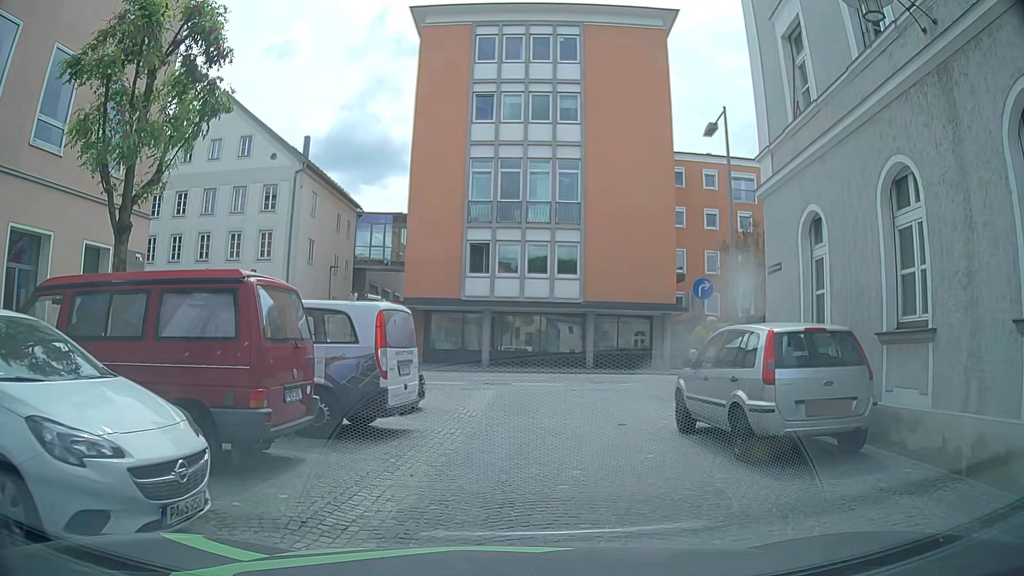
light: Day
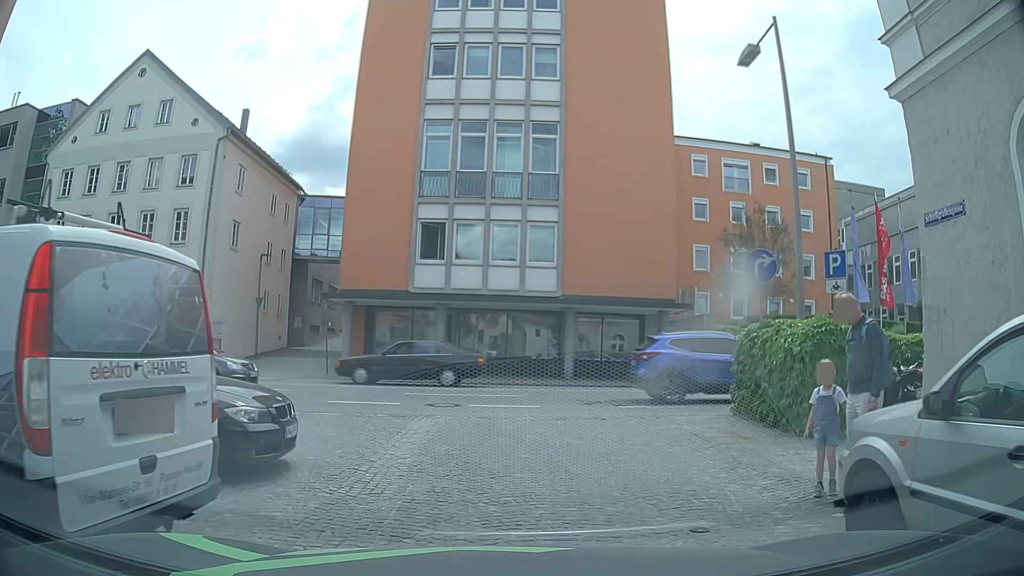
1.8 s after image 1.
(0.0, +6.4) m; +2°
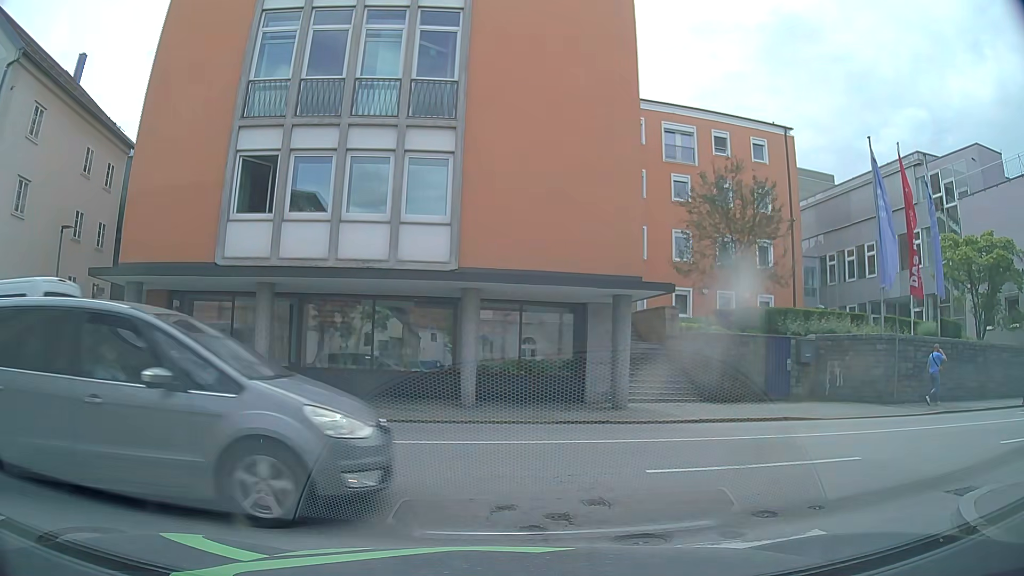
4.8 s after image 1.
(+0.5, +9.9) m; +5°
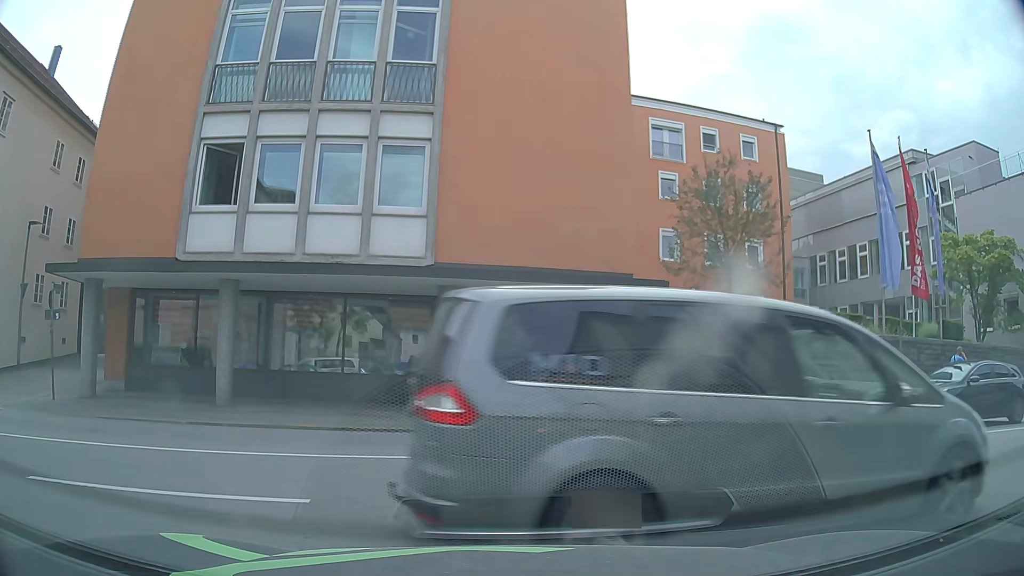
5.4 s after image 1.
(+0.1, +1.1) m; +4°
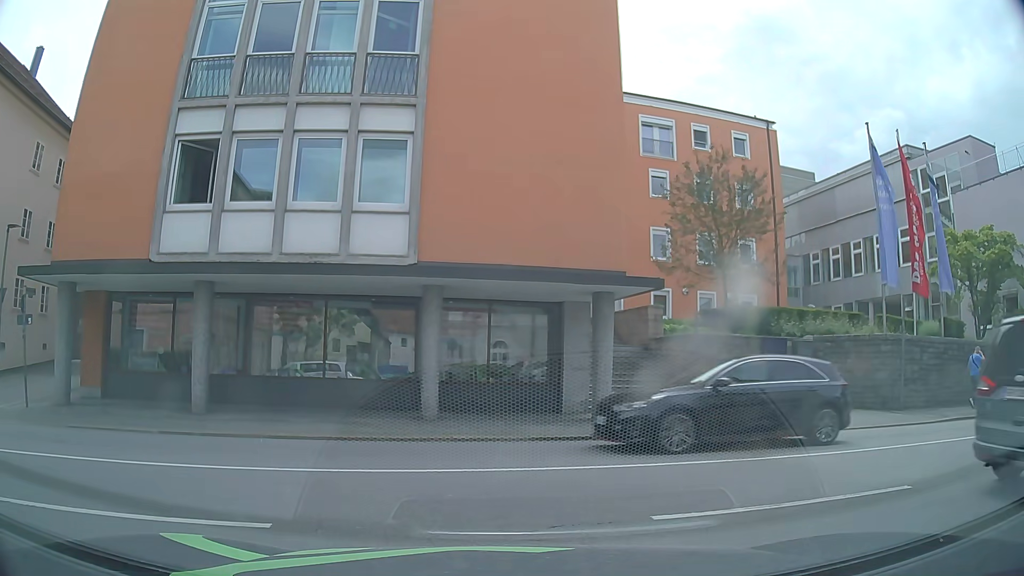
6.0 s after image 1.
(0.0, +0.6) m; 0°
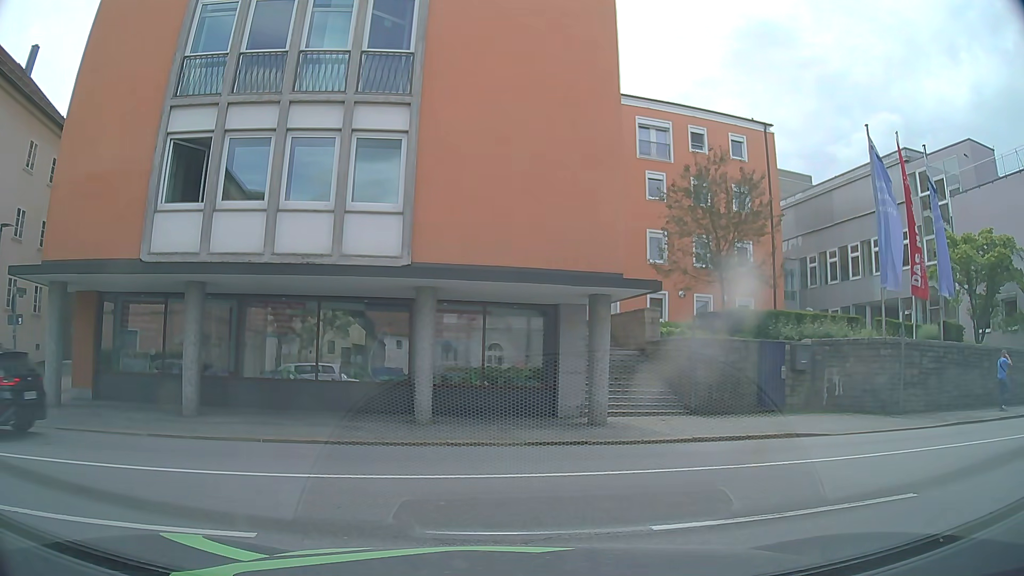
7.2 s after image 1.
(0.0, +0.3) m; 0°
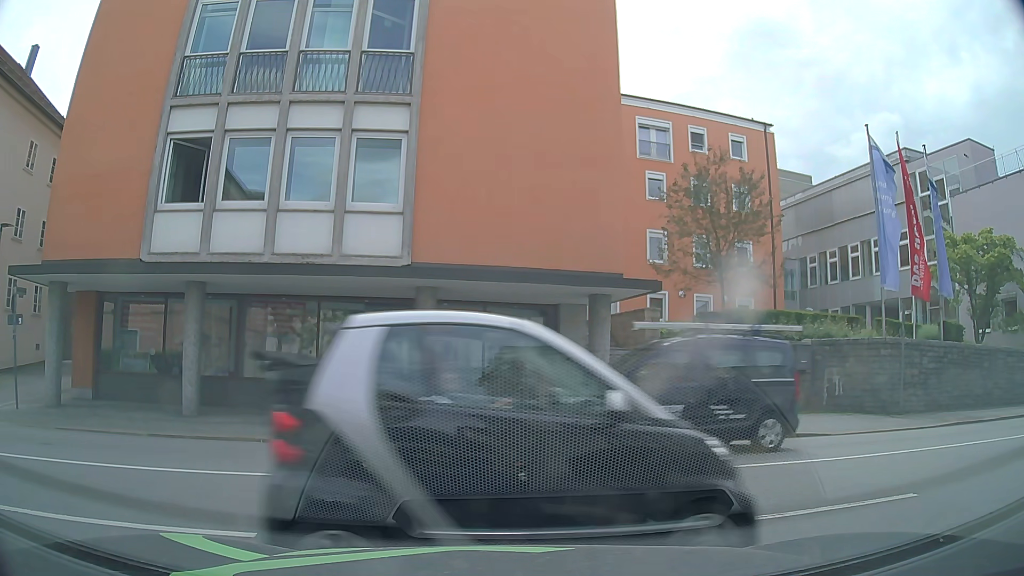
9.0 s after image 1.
(0.0, 0.0) m; 0°
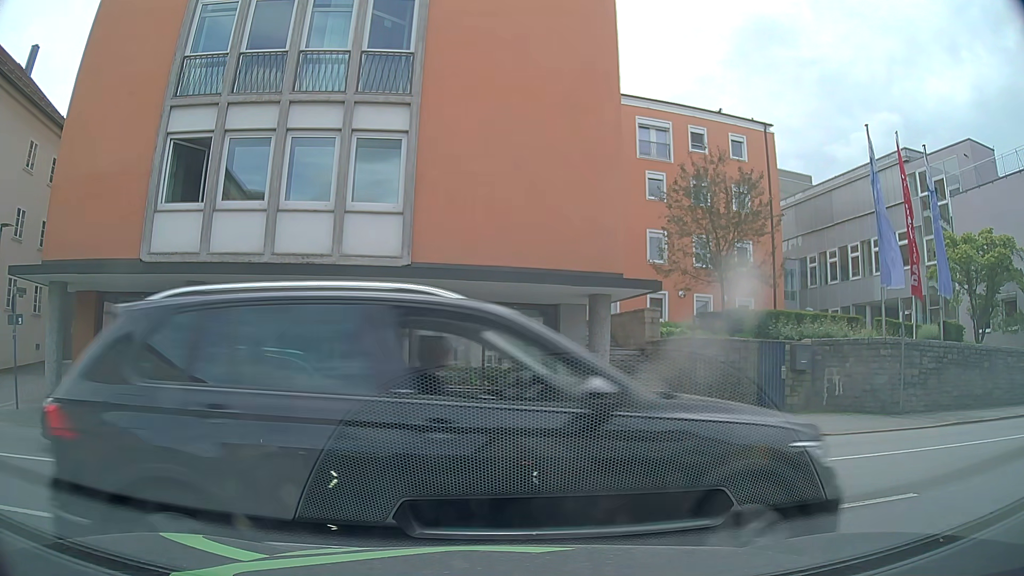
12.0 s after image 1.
(0.0, 0.0) m; 0°
